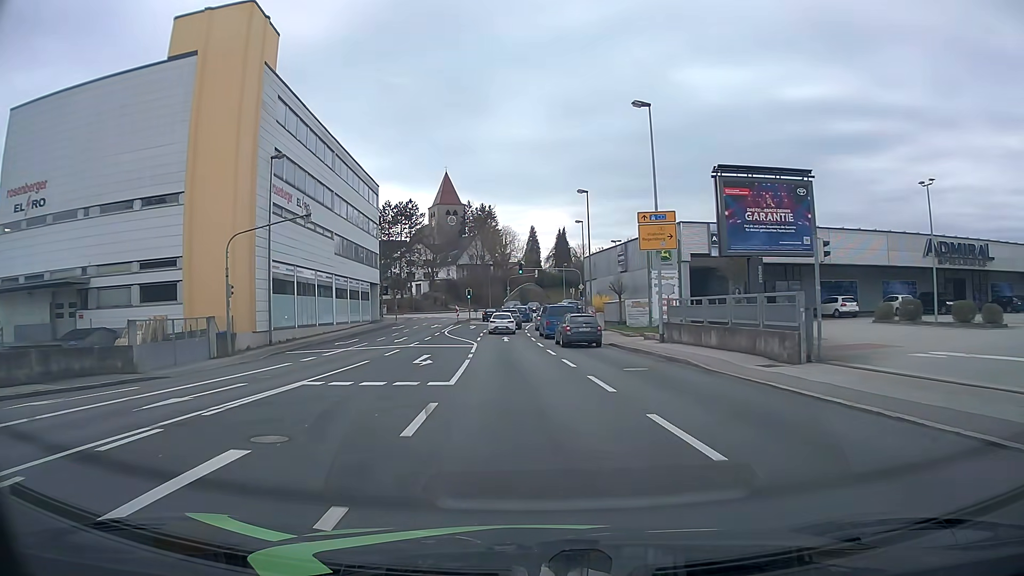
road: tertiary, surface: asphalt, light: Day
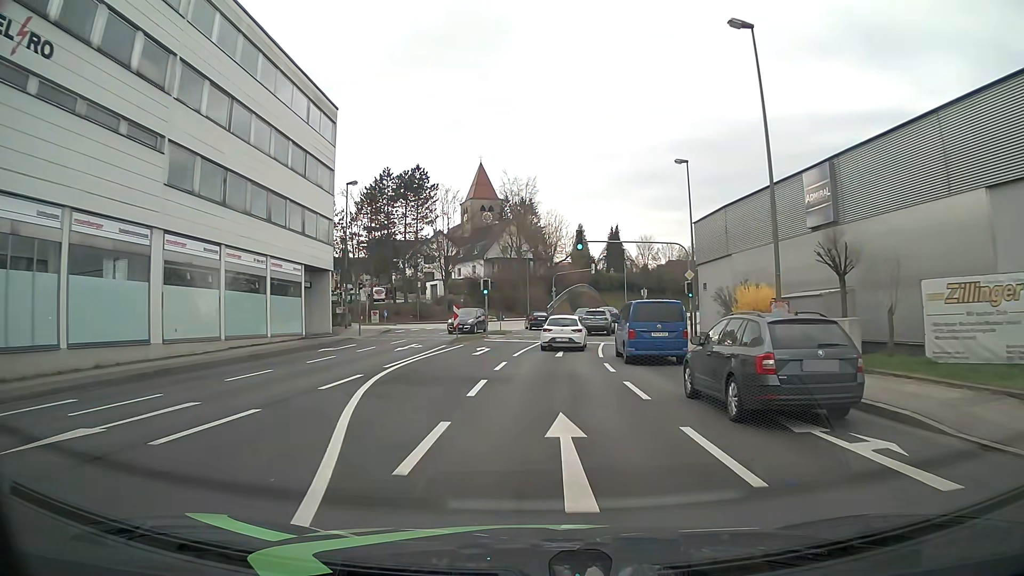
(-1.4, +30.9) m; -4°
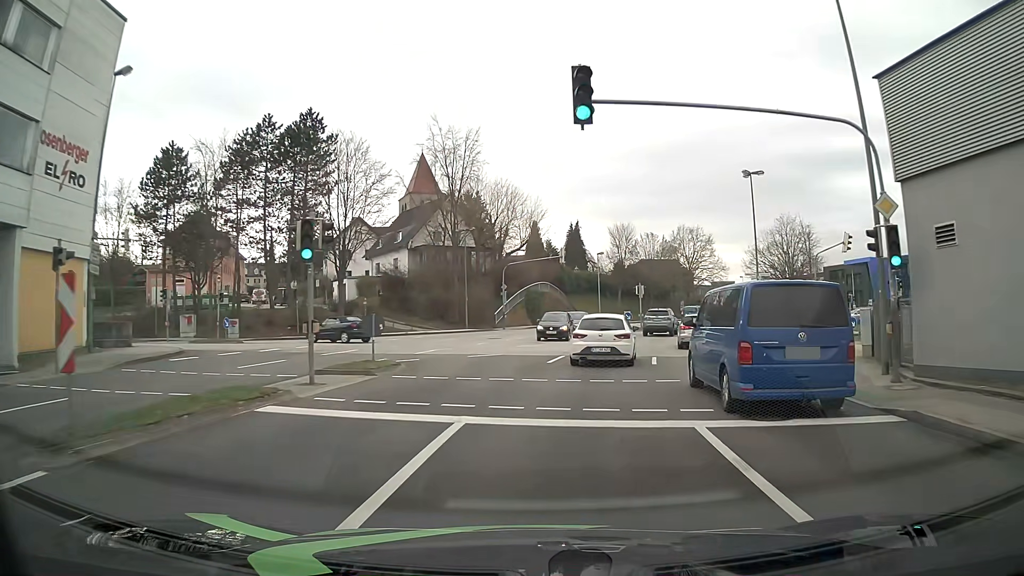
(+0.8, +25.2) m; +4°
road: tertiary_link
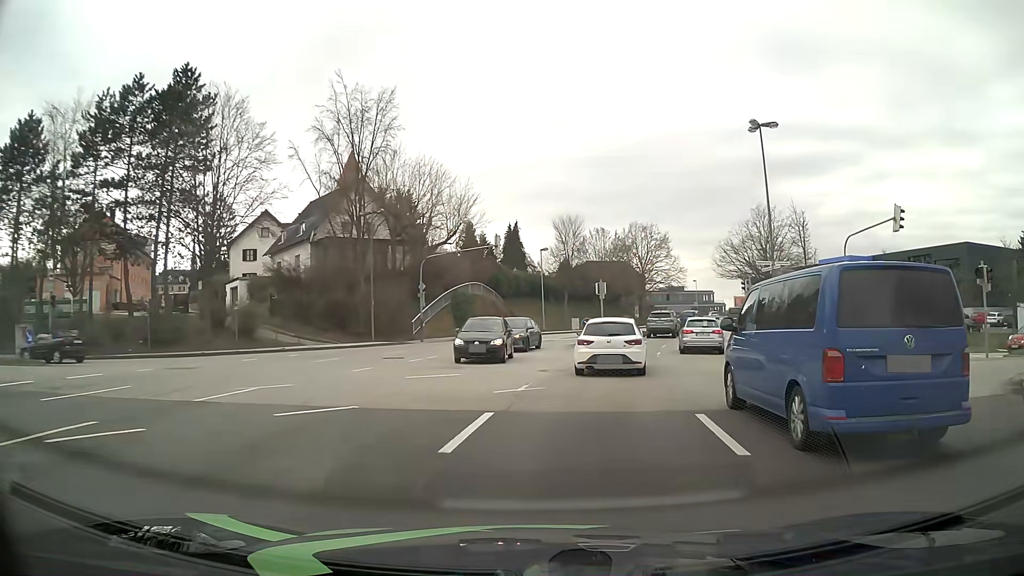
(+0.7, +12.7) m; +6°
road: tertiary
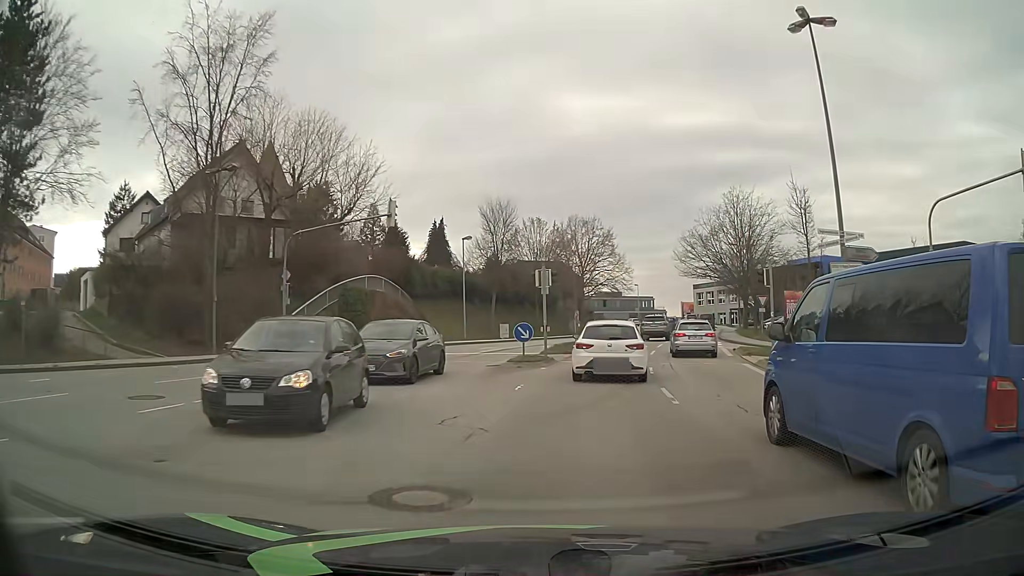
(+0.7, +13.0) m; +6°
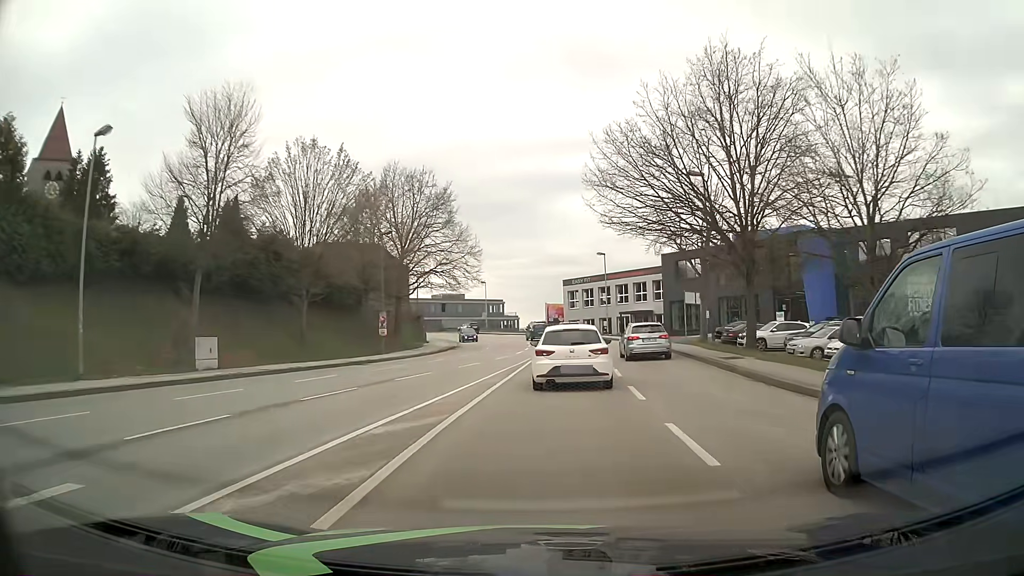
(+4.1, +32.8) m; +13°
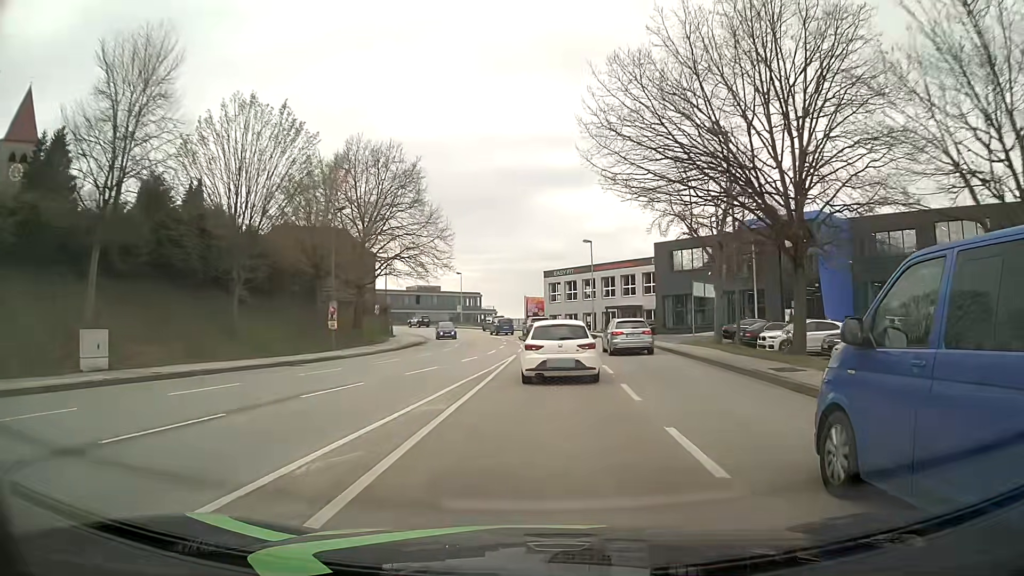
(+0.1, +6.7) m; +2°
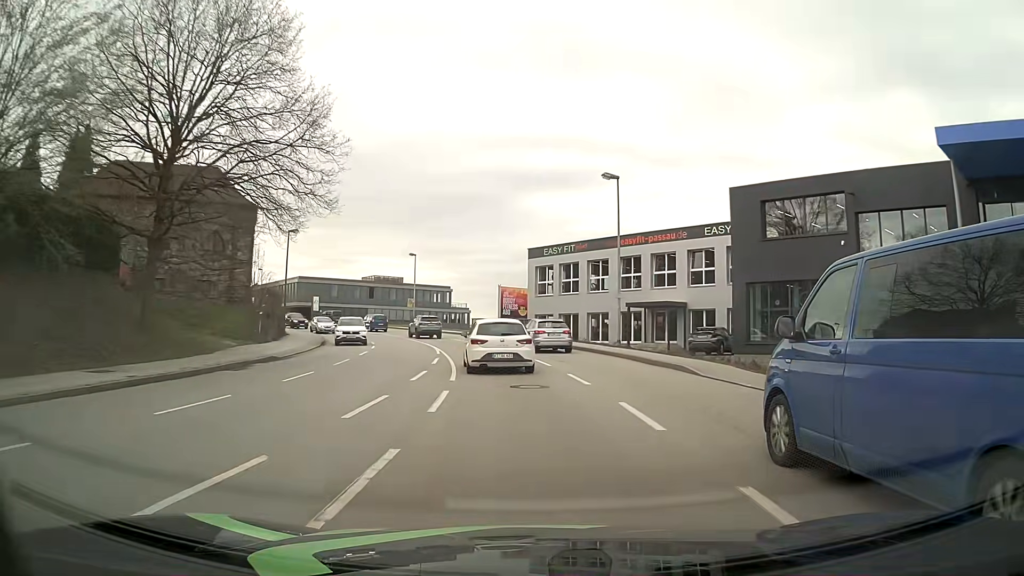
(+0.6, +27.5) m; +1°
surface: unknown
(0, +10) (-1, +20) (-2, +30) (-5, +40) (-8, +49) (-11, +58) (-16, +67) (-22, +75) (-29, +83) (-36, +89) m
